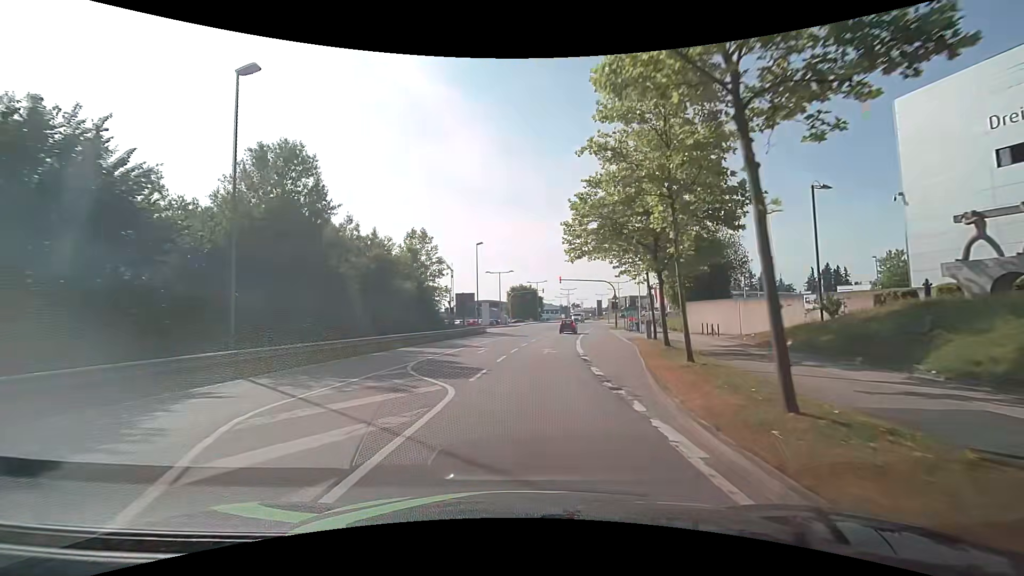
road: secondary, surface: asphalt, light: Day
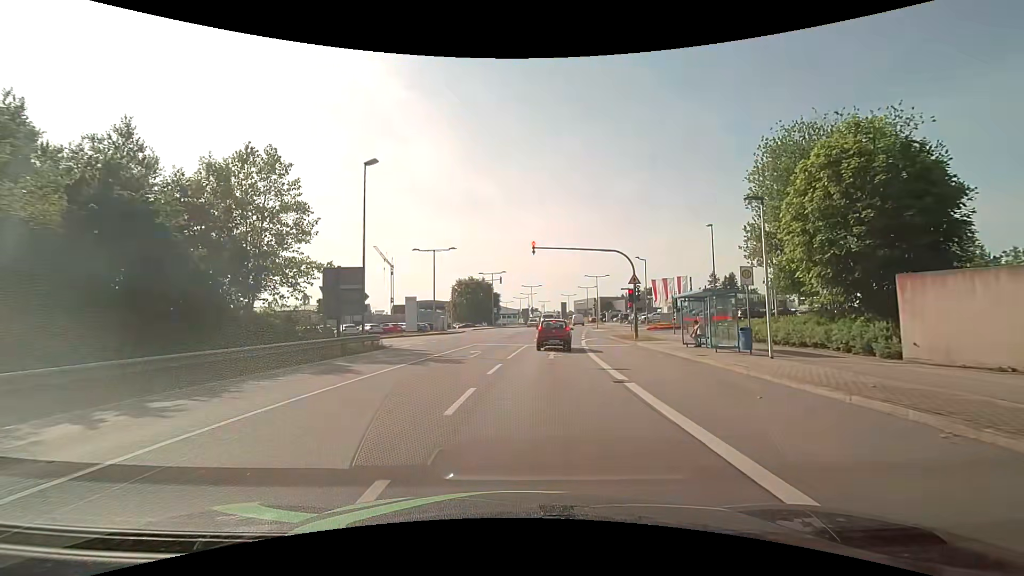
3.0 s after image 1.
(+1.4, +28.3) m; +6°
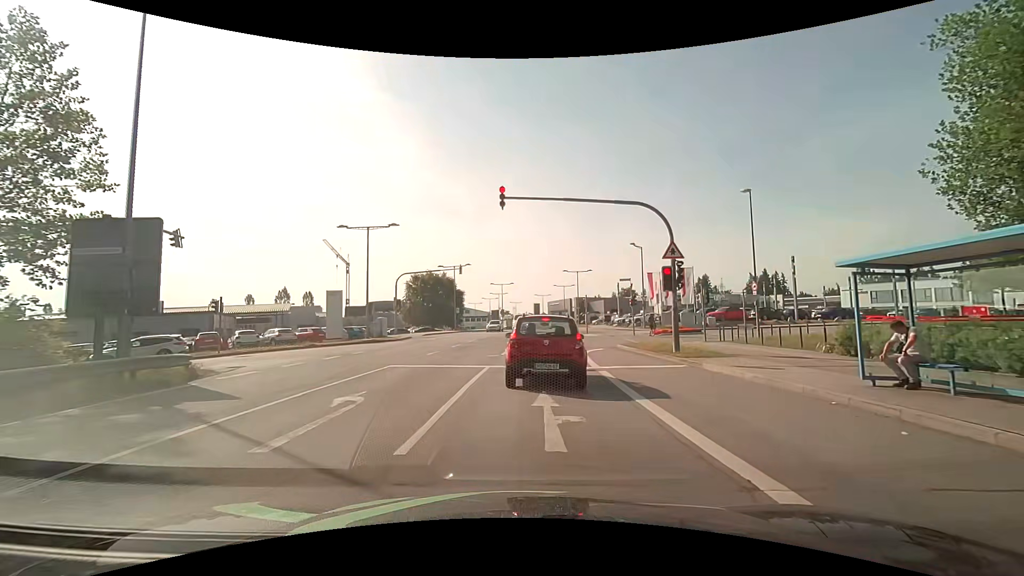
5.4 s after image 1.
(+0.3, +13.6) m; +3°
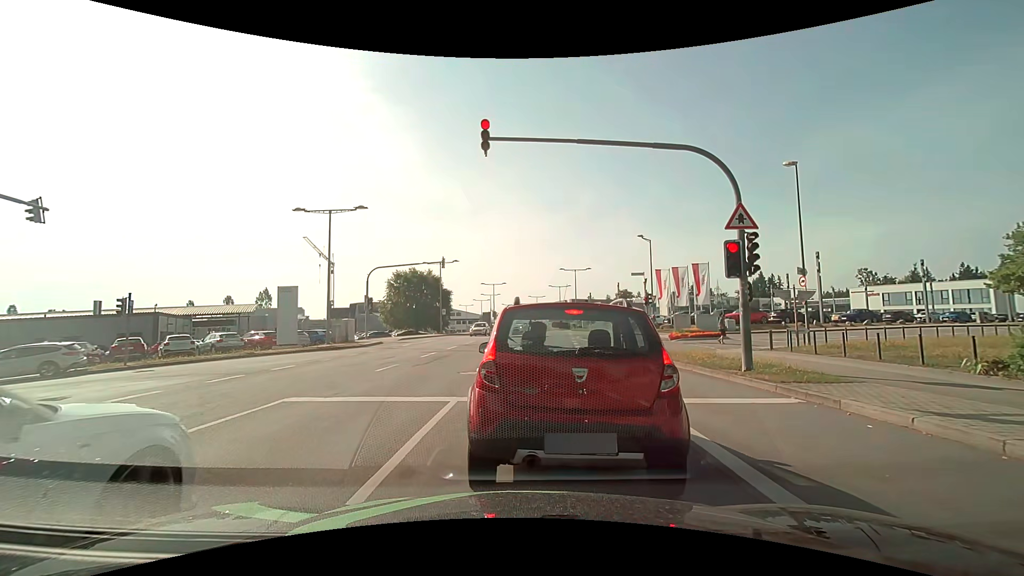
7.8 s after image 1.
(0.0, +6.2) m; -2°
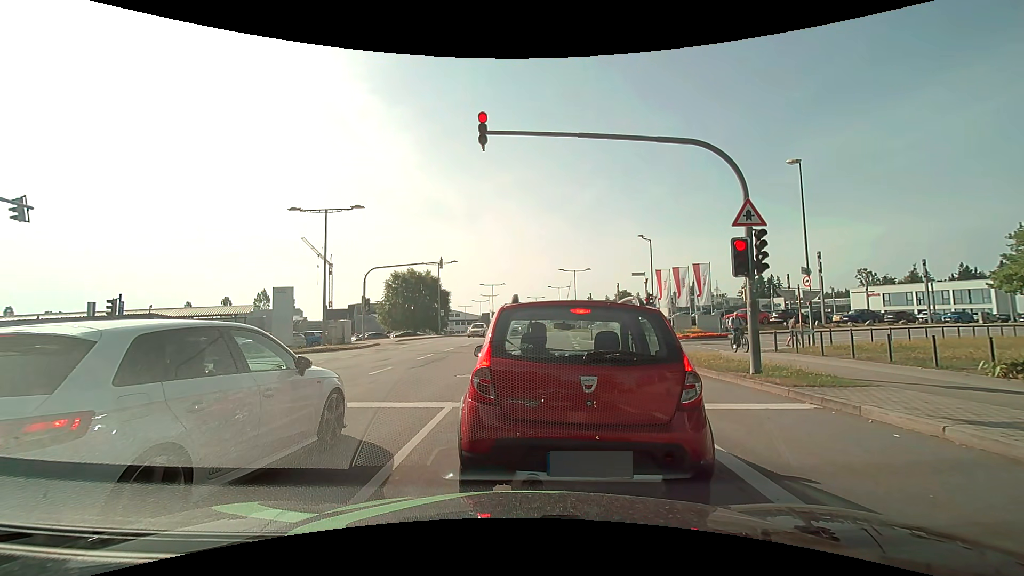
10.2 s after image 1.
(0.0, +0.5) m; 0°
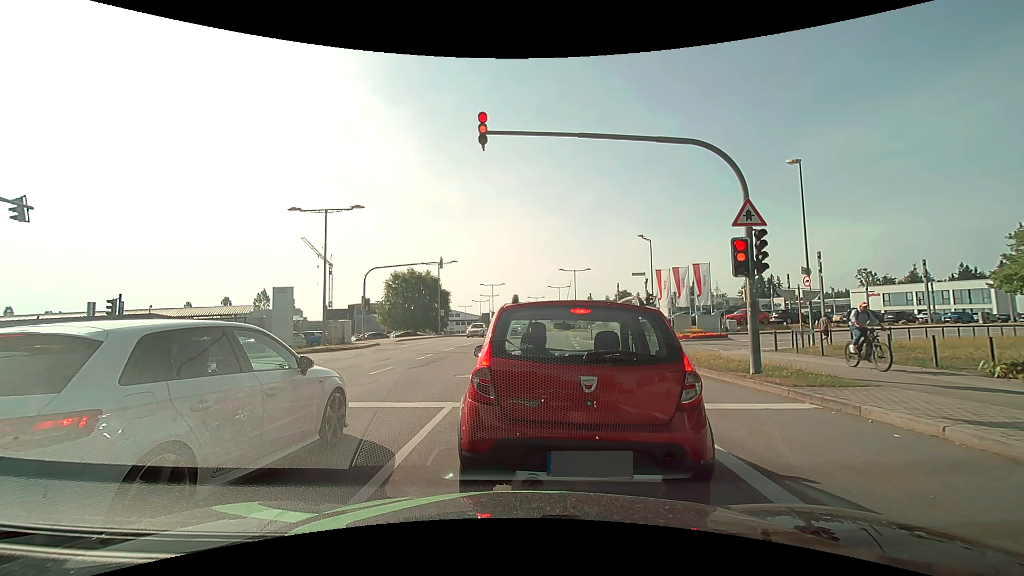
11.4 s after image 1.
(0.0, 0.0) m; 0°
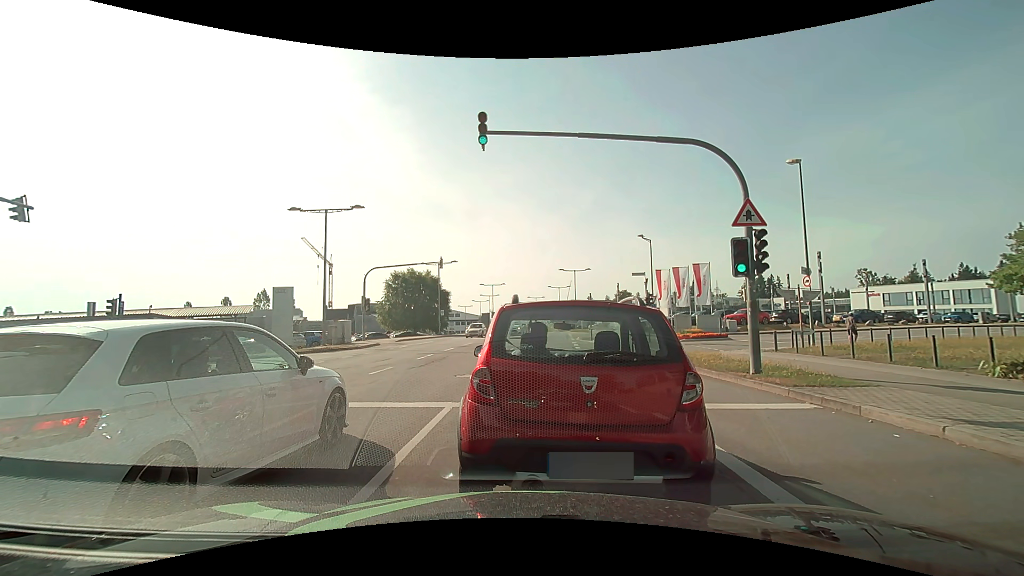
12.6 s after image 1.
(0.0, 0.0) m; 0°
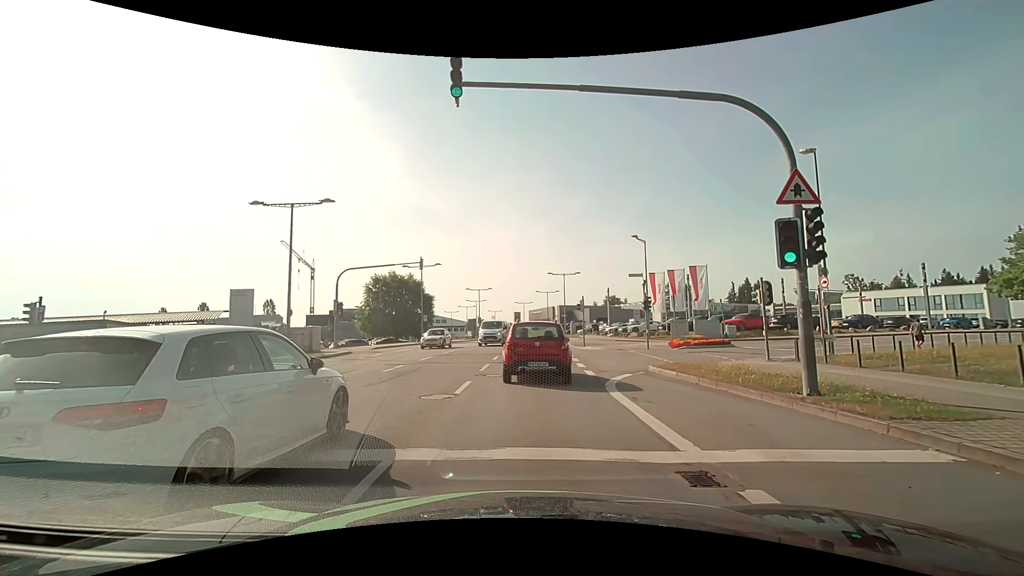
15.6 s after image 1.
(+0.2, +3.3) m; +4°
(0, +10) (+1, +20) (+1, +30) (+2, +40) (+3, +50) (+3, +60) (+4, +70) (+4, +80) (+4, +90) (+3, +100) m
